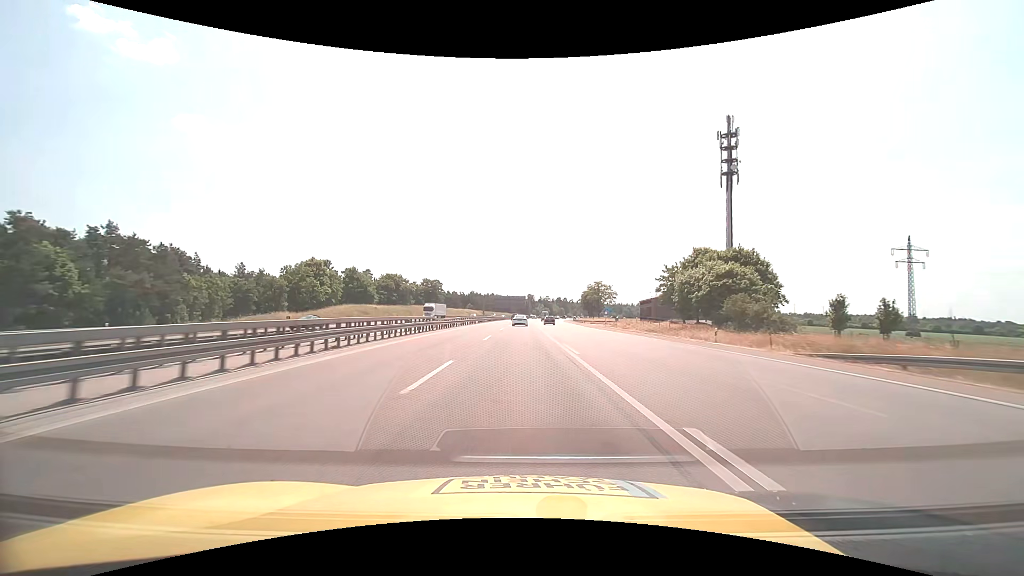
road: motorway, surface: asphalt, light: Day
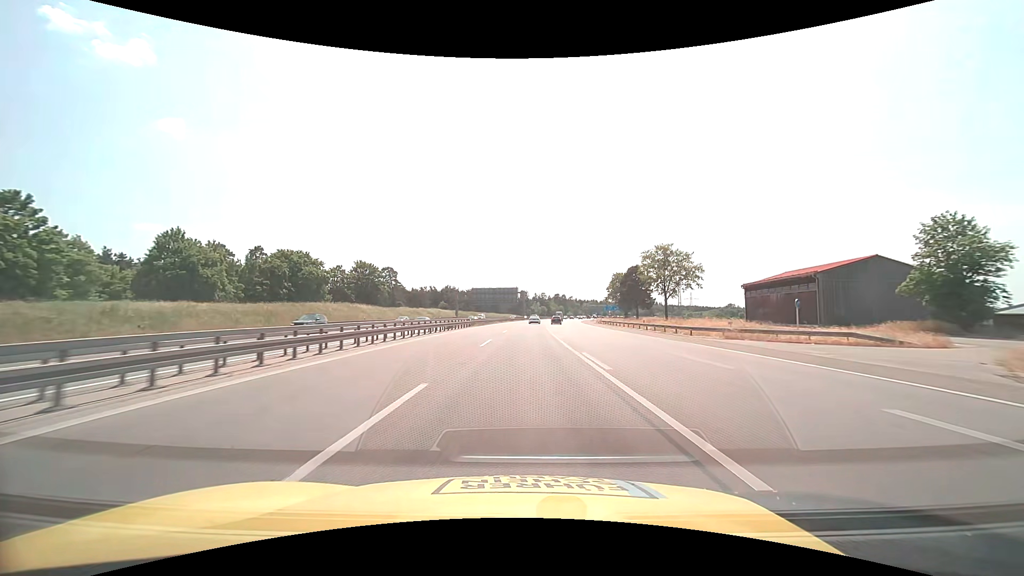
(+0.1, +77.5) m; +1°
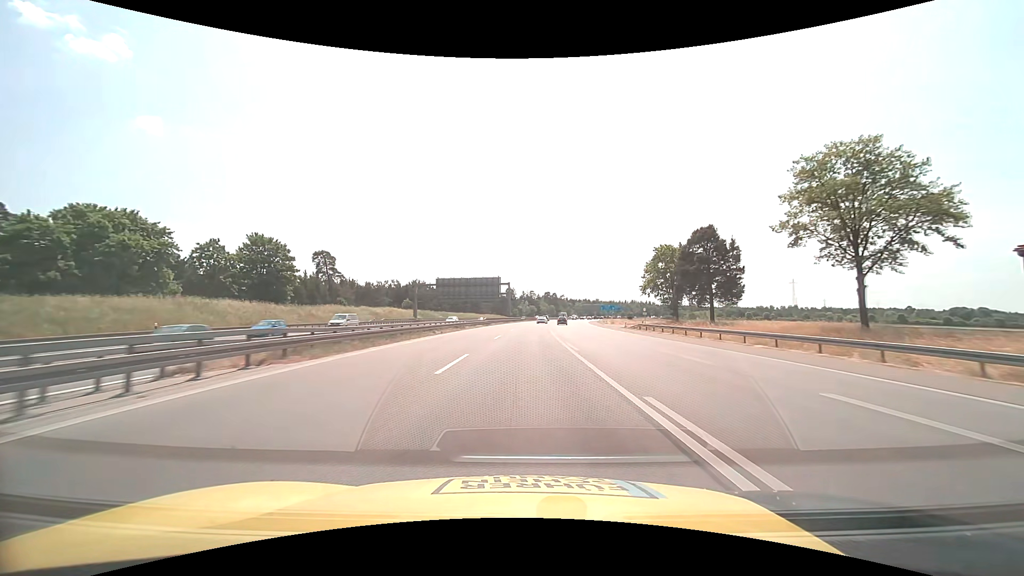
(+0.6, +46.5) m; +2°
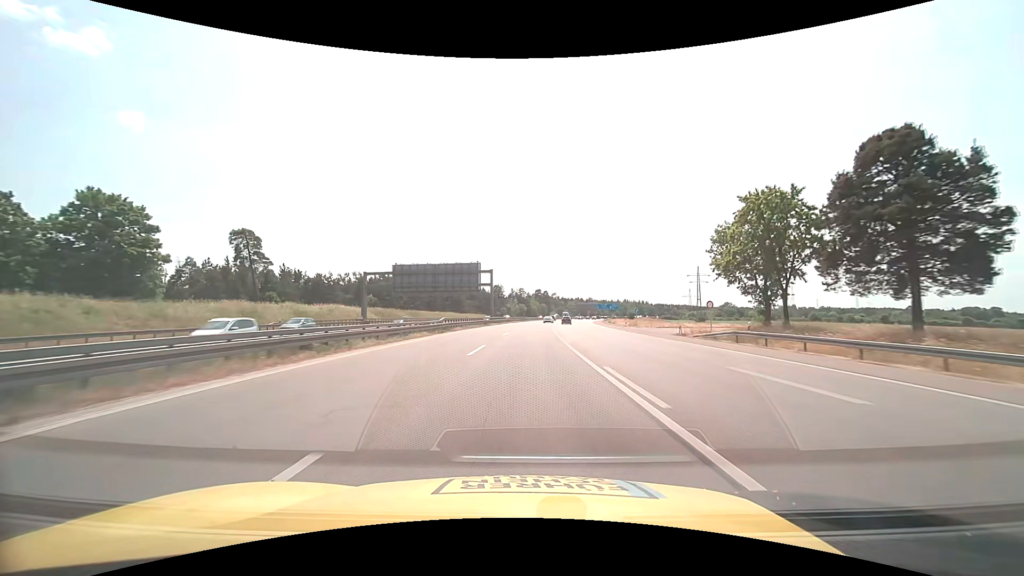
(+0.2, +31.0) m; +1°
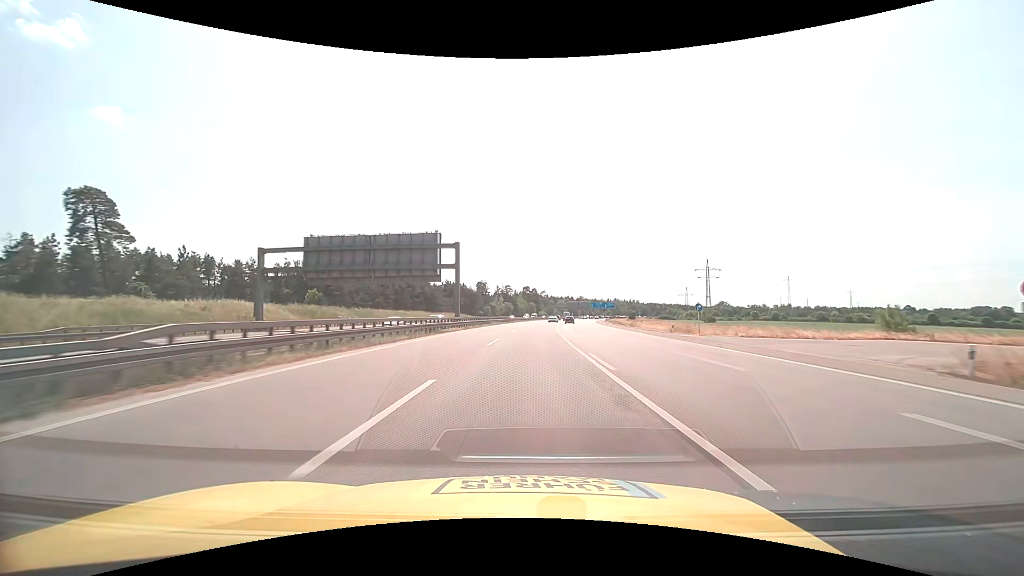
(+0.5, +31.0) m; +1°
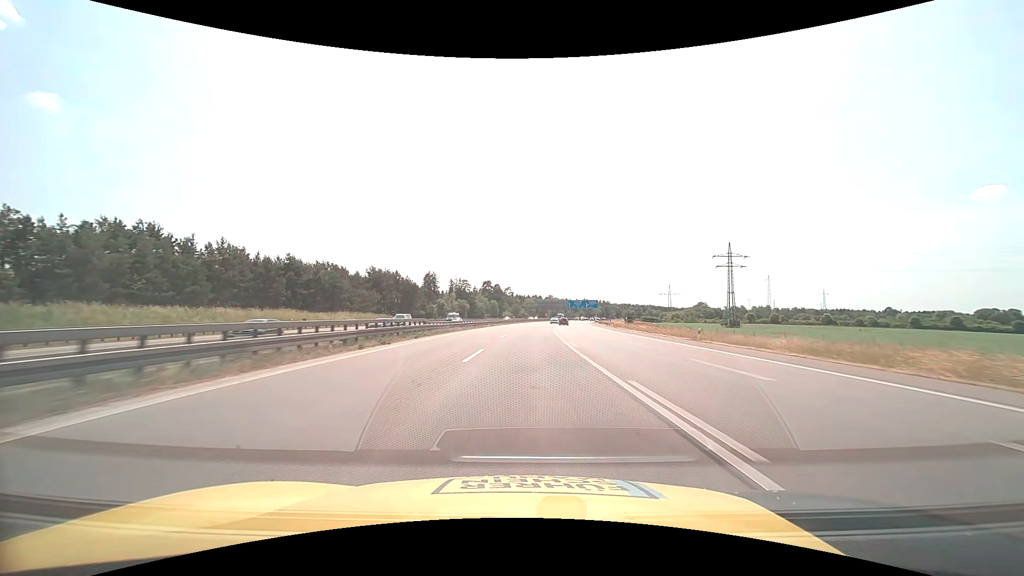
(+2.1, +61.9) m; +4°
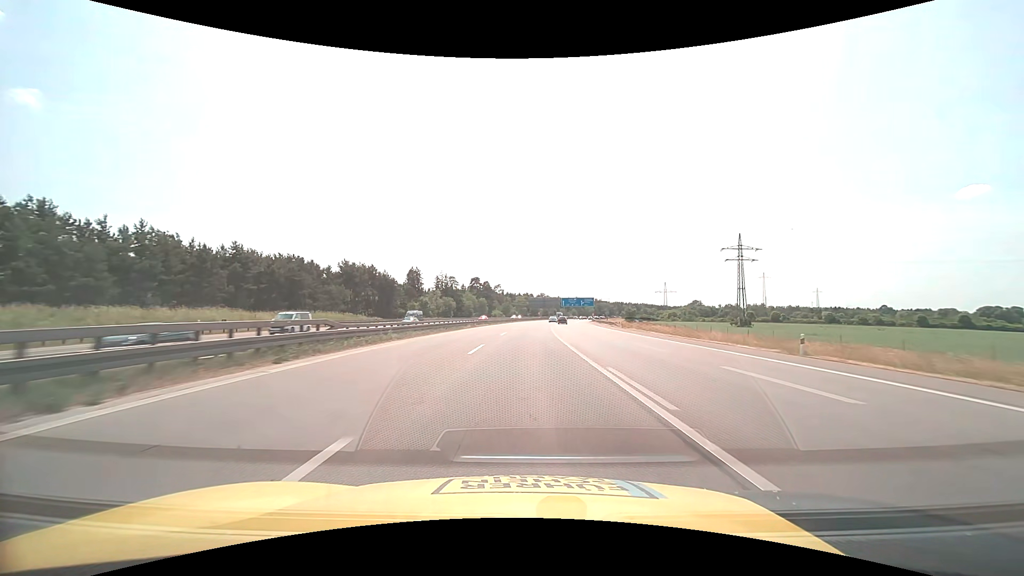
(+0.1, +15.5) m; +1°
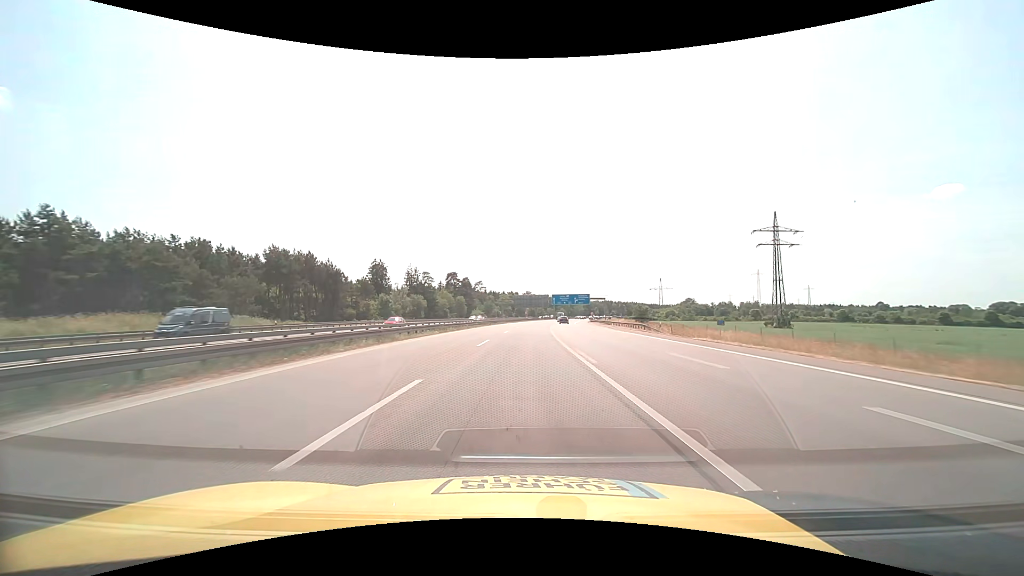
(+0.4, +31.0) m; +2°
(0, +10) (0, +20) (0, +30) (+1, +40) (+1, +50) (+1, +60) (+2, +70) (+3, +80) (+3, +90) (+4, +100) m
